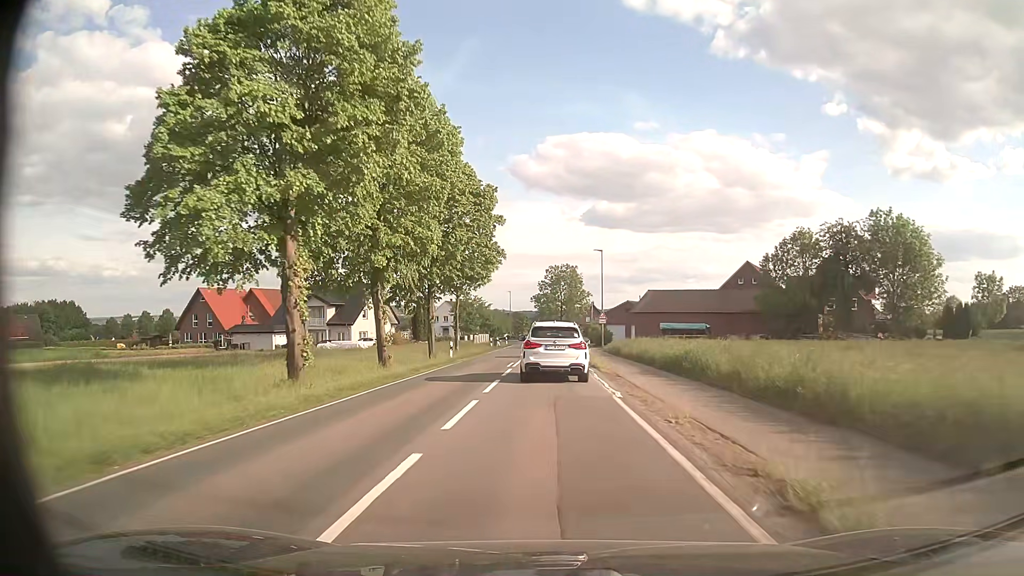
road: secondary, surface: asphalt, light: Day
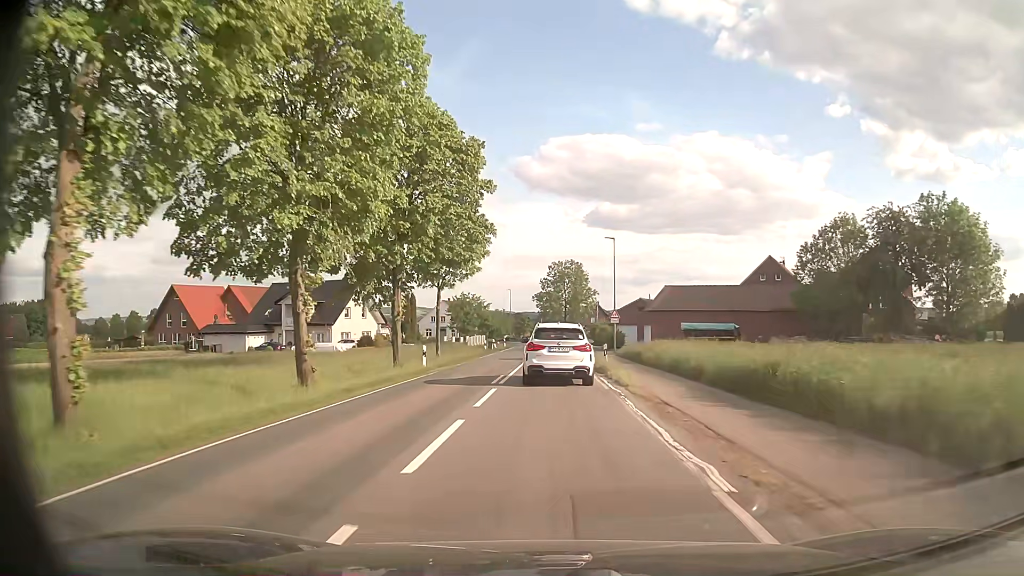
(-0.1, +8.8) m; 0°
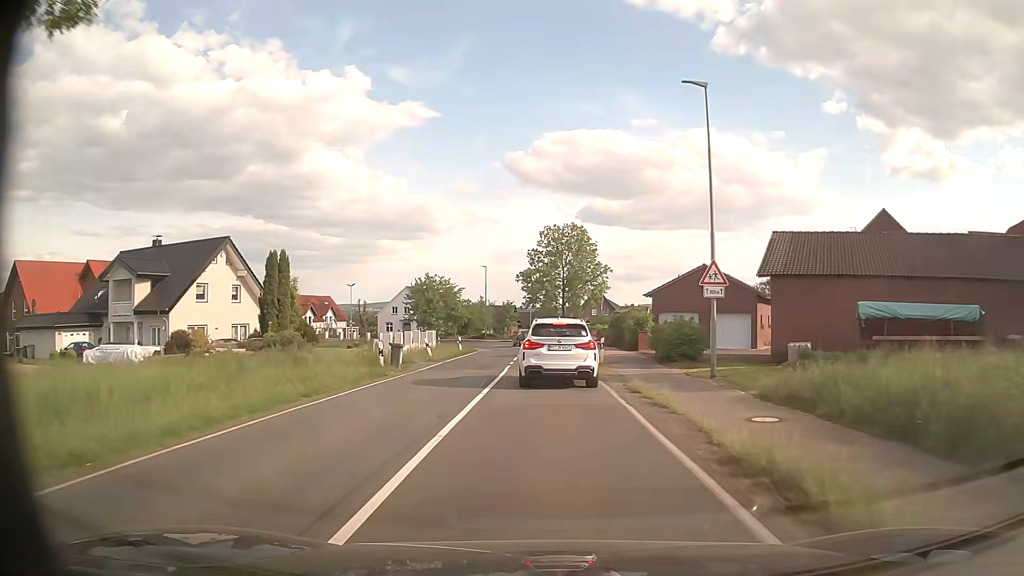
(+0.1, +32.7) m; 0°
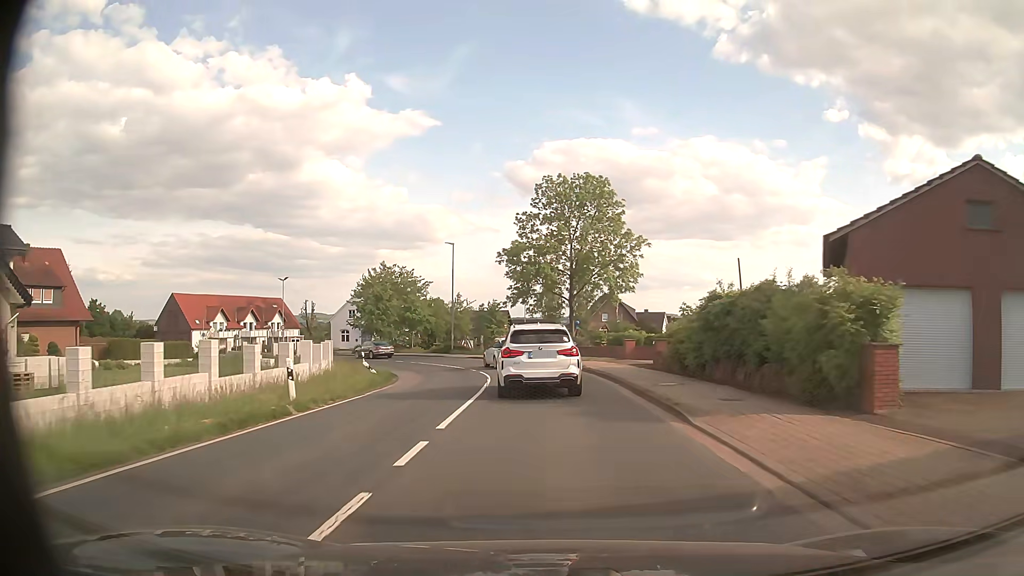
(+0.2, +27.8) m; 0°
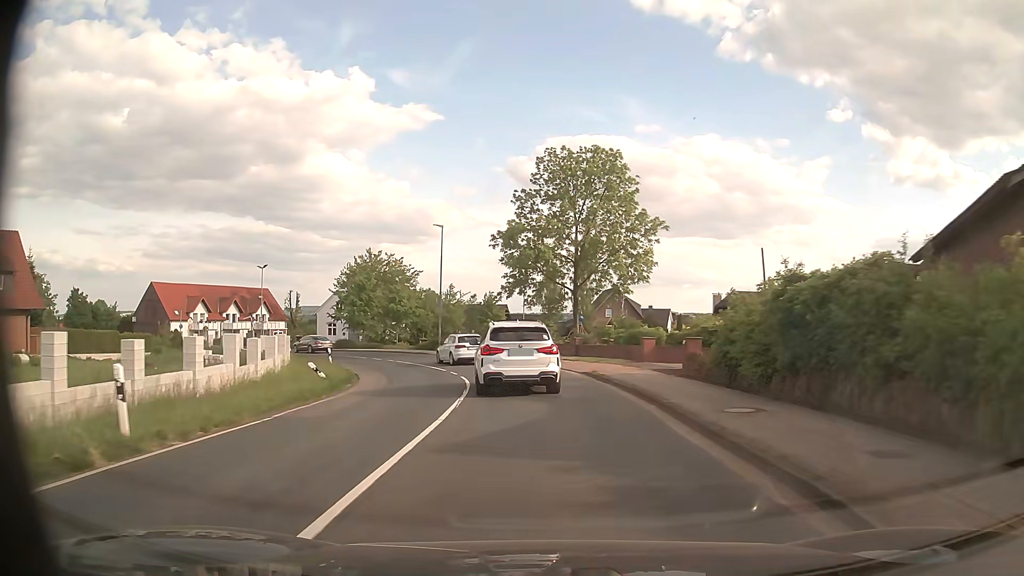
(0.0, +6.4) m; 0°
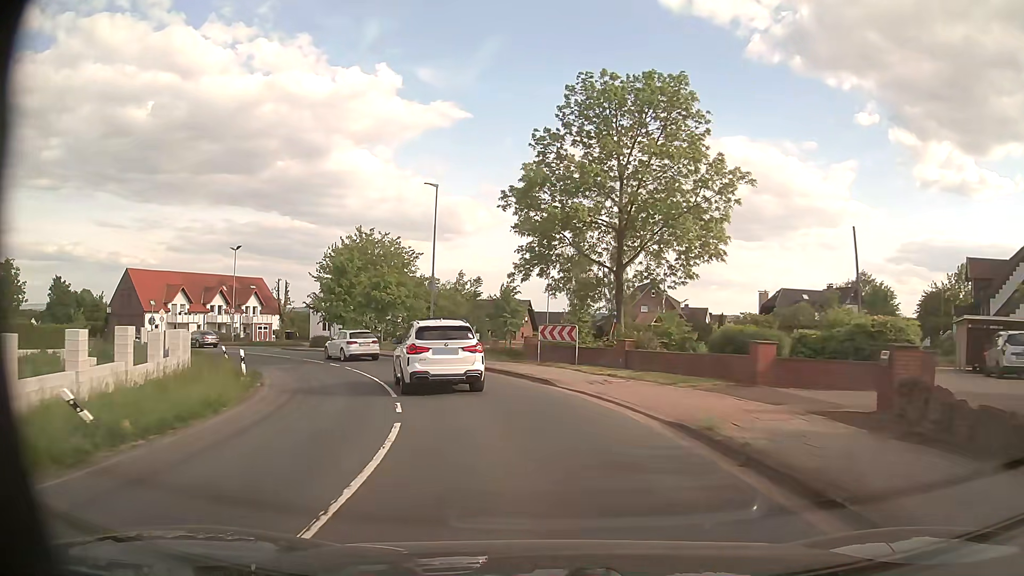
(-0.1, +12.7) m; -2°
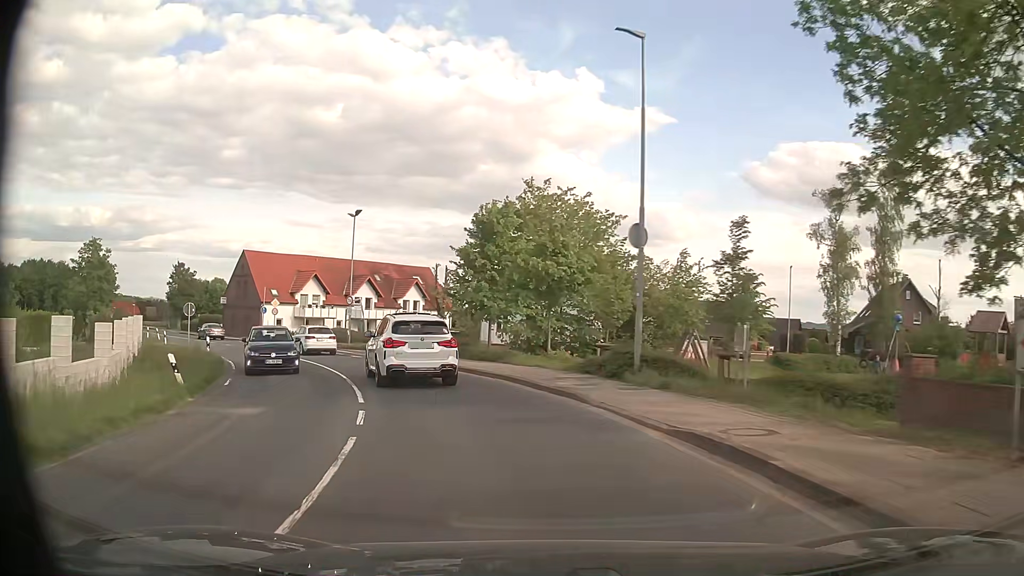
(-2.7, +18.9) m; -17°
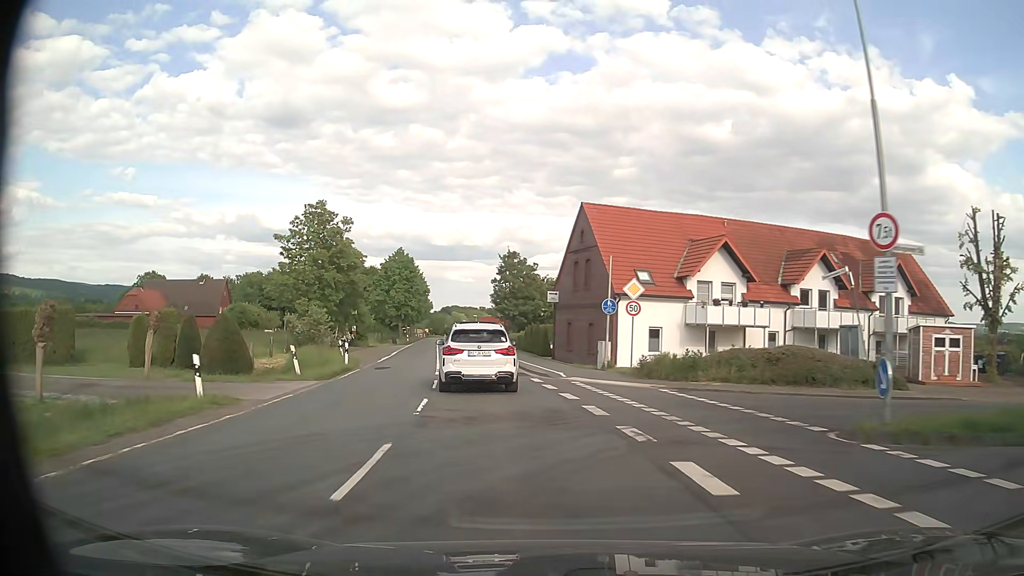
(-10.8, +32.3) m; -35°
